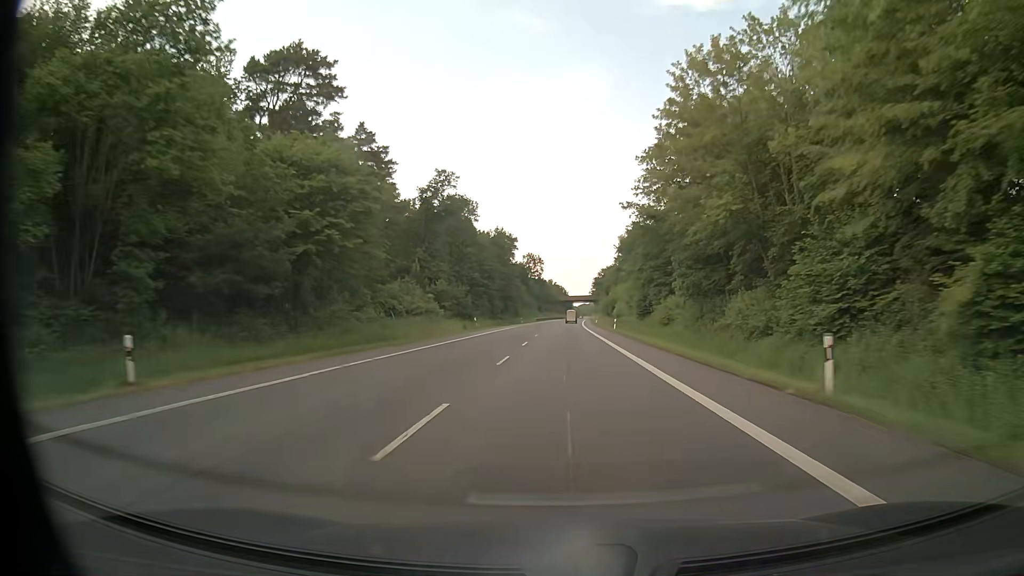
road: primary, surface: asphalt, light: Day
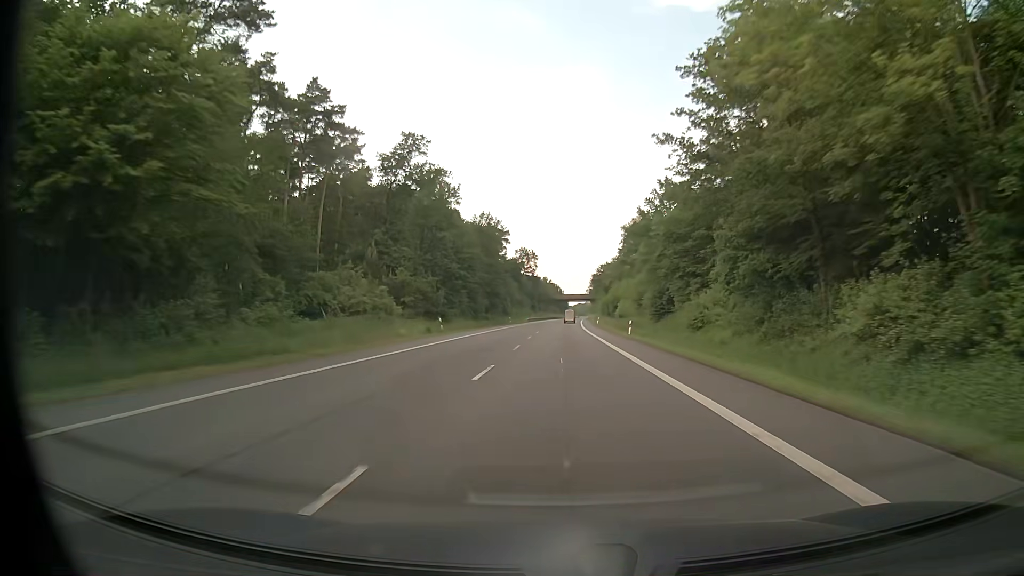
(+0.1, +16.2) m; 0°
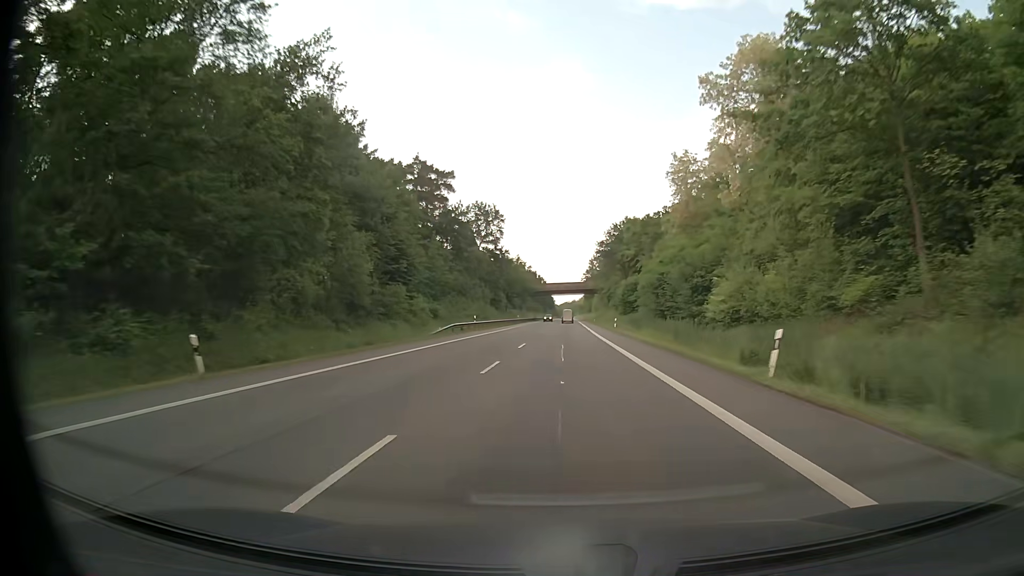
(+1.0, +81.8) m; +1°
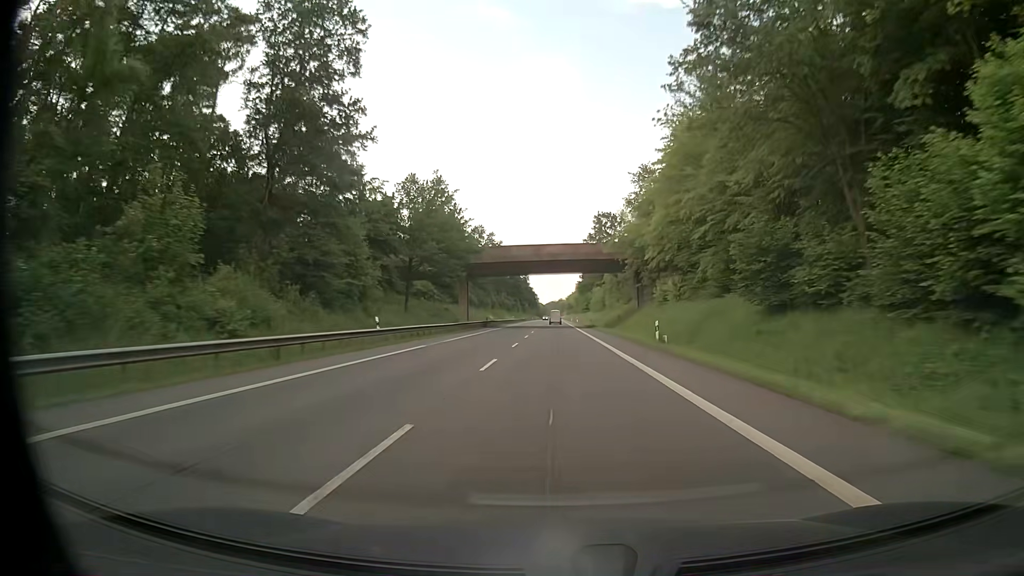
(+1.1, +82.7) m; +1°
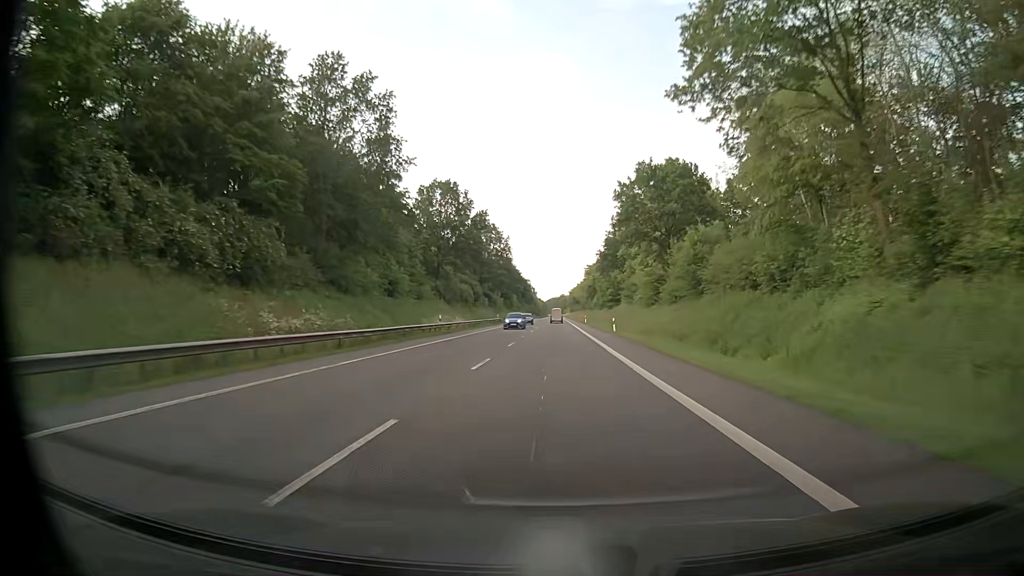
(-0.3, +83.0) m; -2°
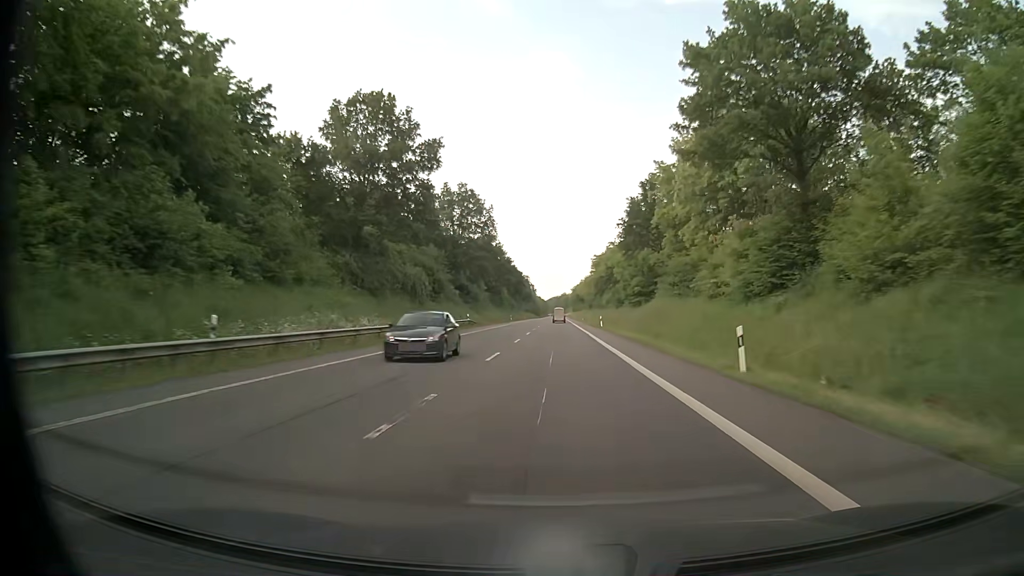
(+0.8, +33.2) m; +2°
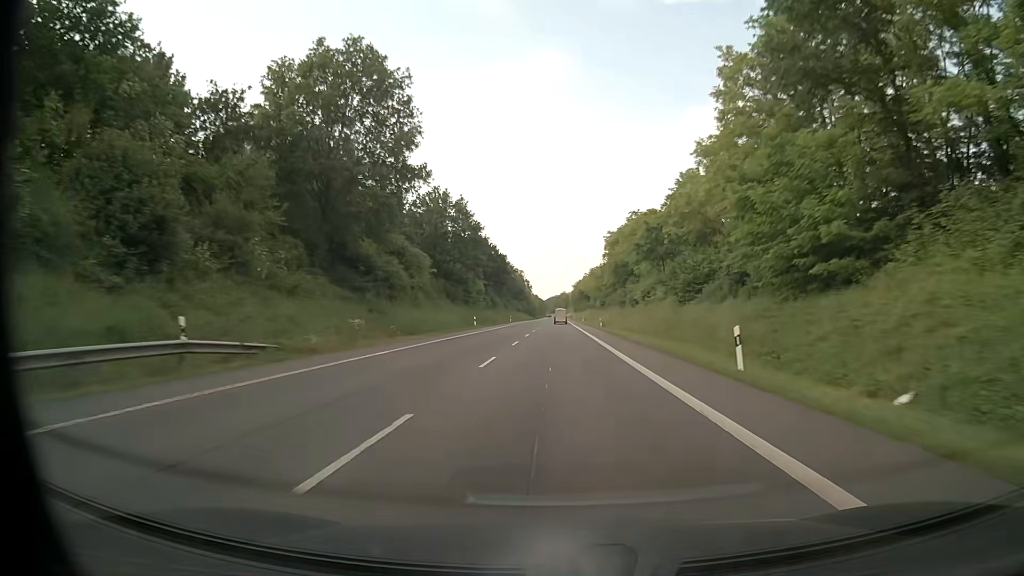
(0.0, +49.9) m; 0°
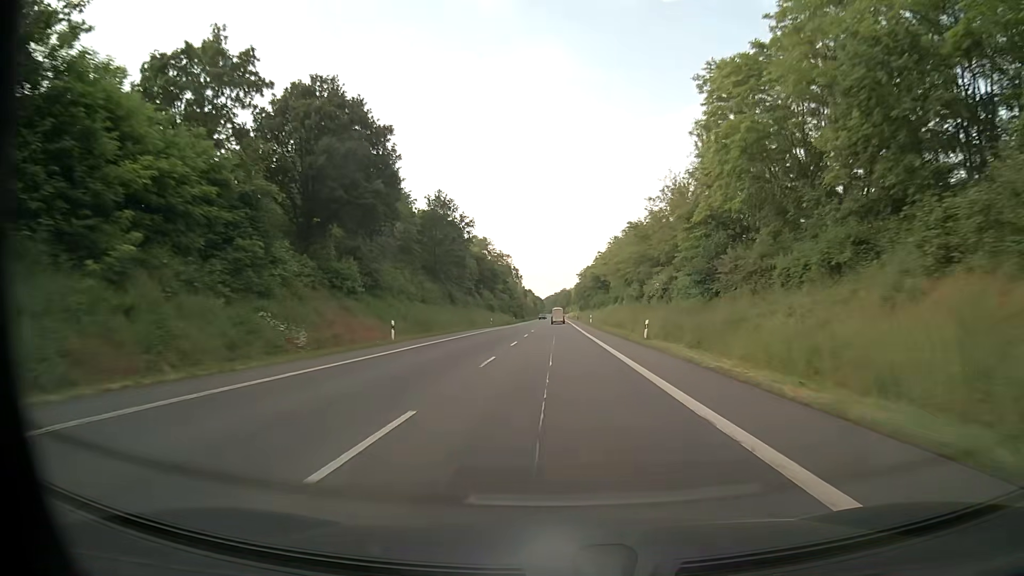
(0.0, +83.2) m; 0°
(0, +10) (0, +20) (0, +30) (0, +40) (0, +50) (0, +60) (0, +70) (0, +80) (0, +90) (0, +100) m
